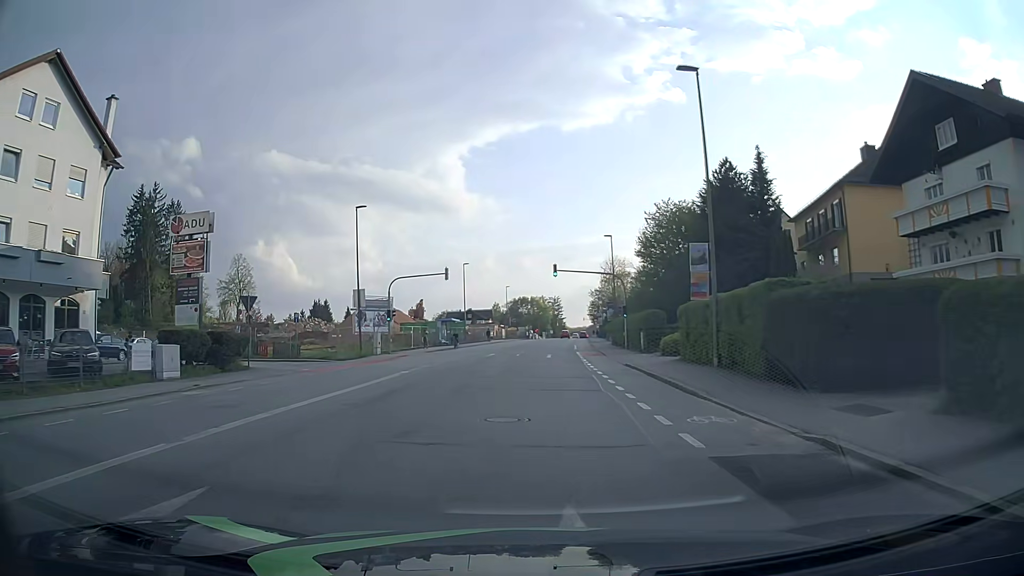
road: tertiary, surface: asphalt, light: Day
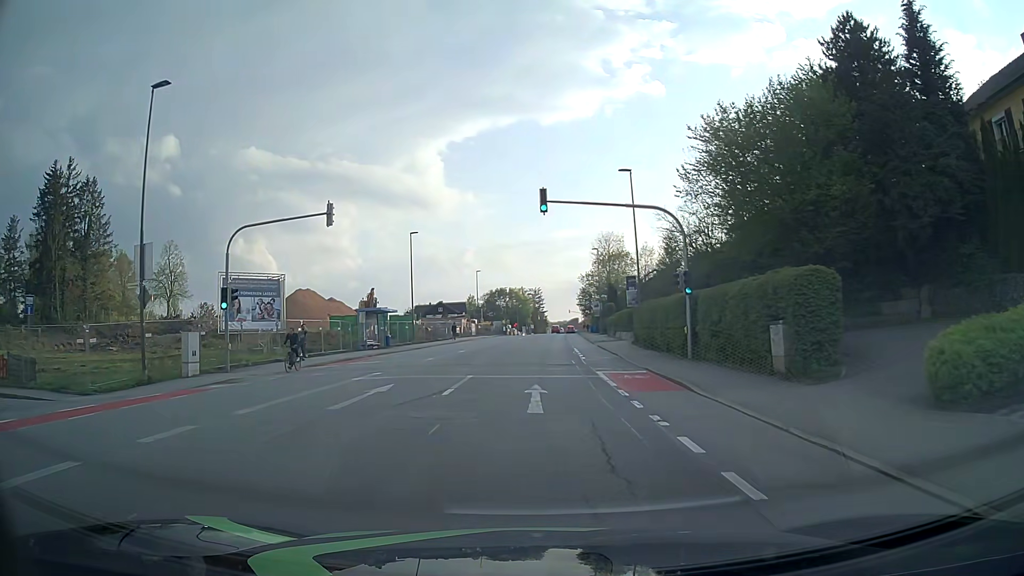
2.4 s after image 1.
(+0.5, +25.0) m; +2°
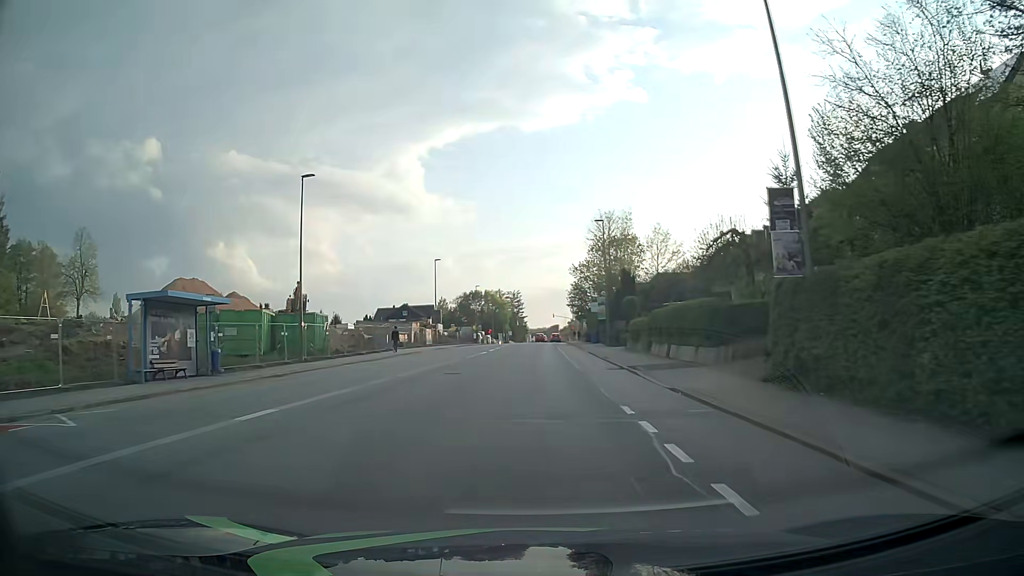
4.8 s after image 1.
(+0.2, +26.2) m; +1°
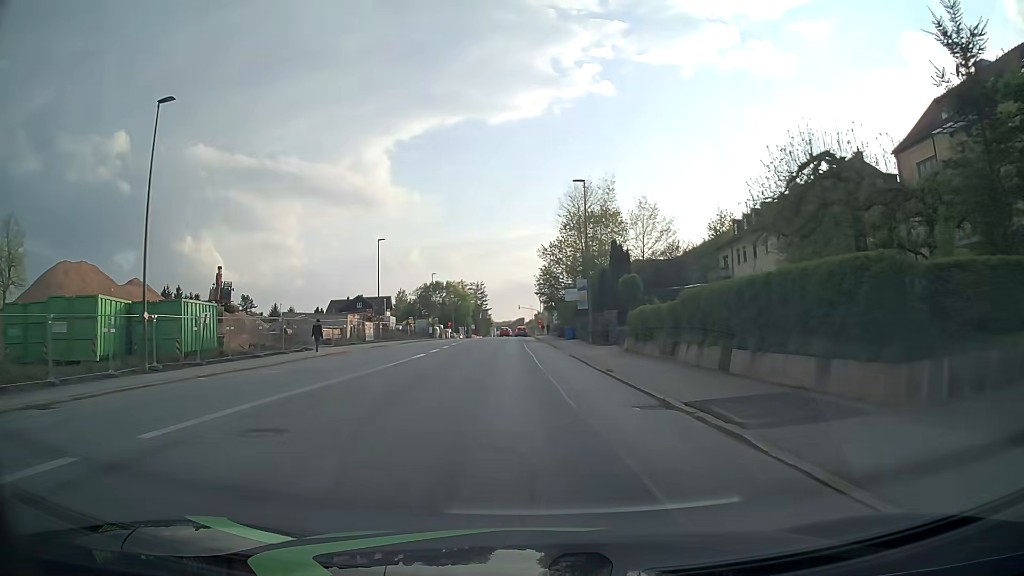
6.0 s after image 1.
(+0.4, +13.1) m; +3°
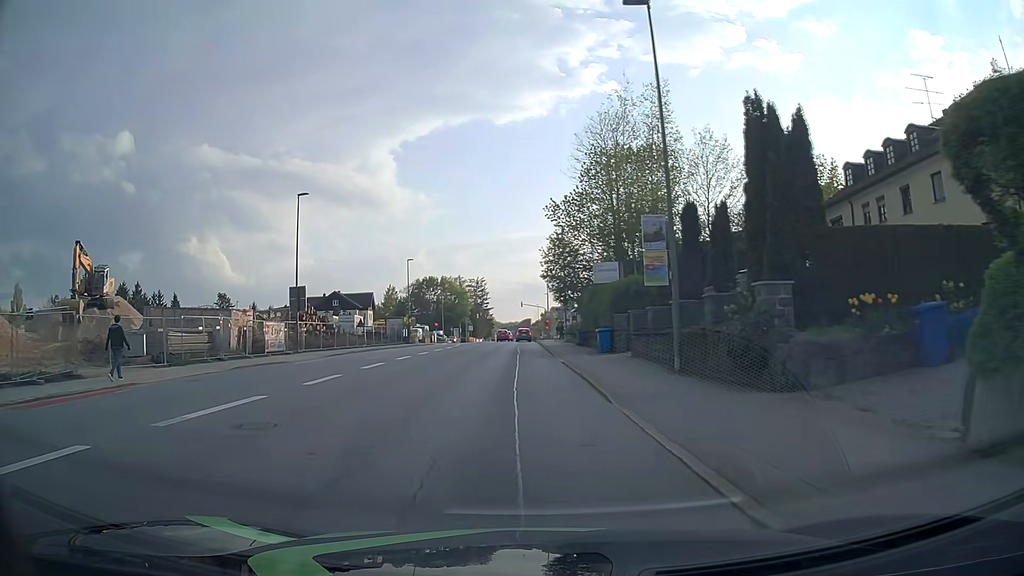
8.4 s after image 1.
(+0.1, +24.7) m; -1°
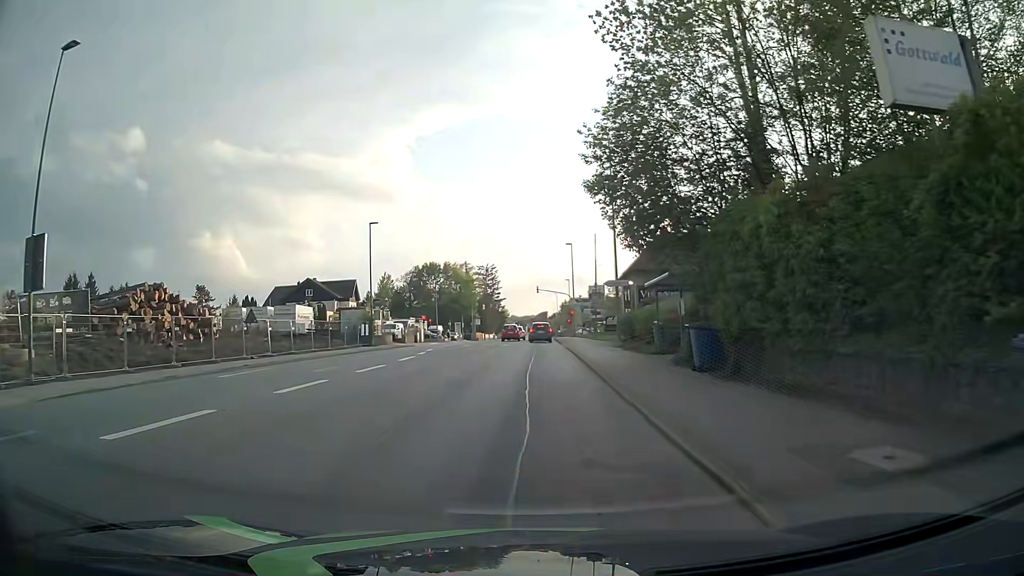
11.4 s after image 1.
(-0.3, +26.5) m; -1°
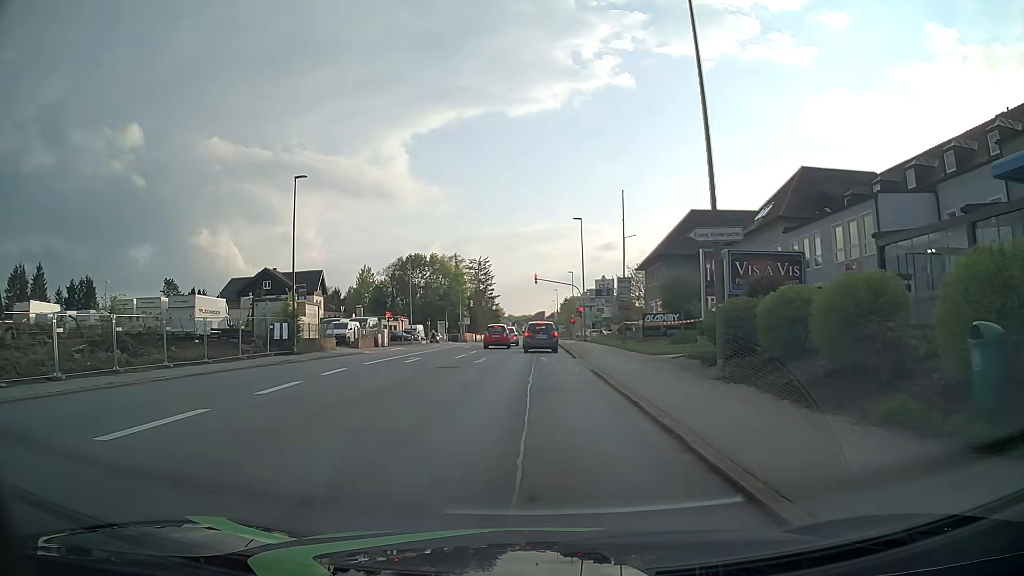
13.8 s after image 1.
(0.0, +18.0) m; 0°
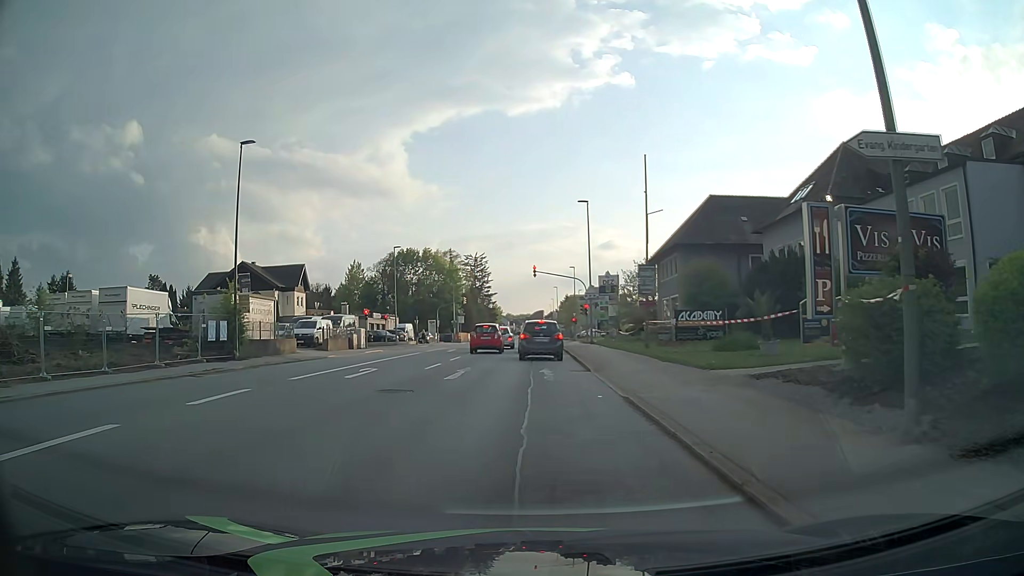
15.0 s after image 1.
(0.0, +7.6) m; +1°
